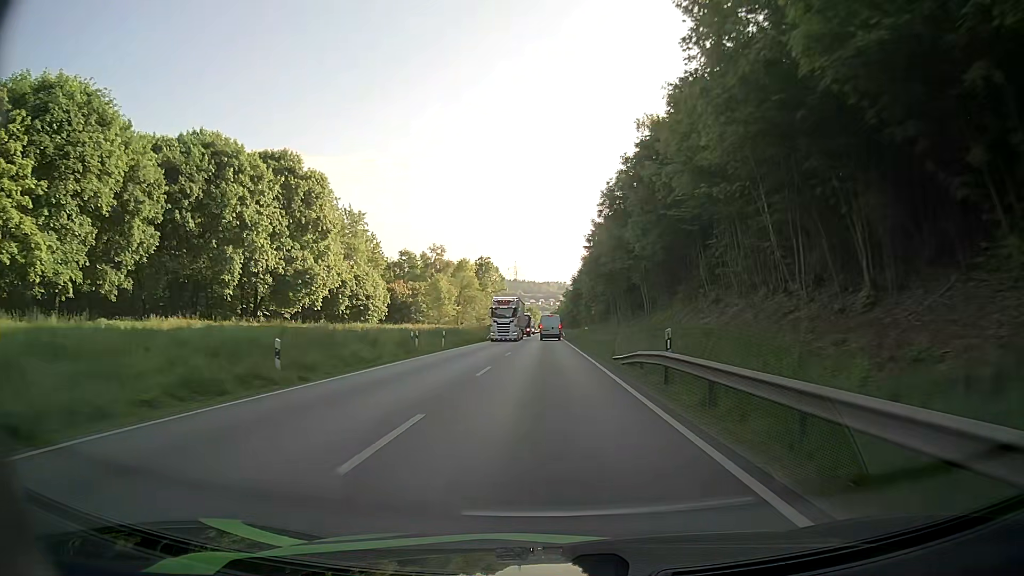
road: primary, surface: asphalt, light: Day
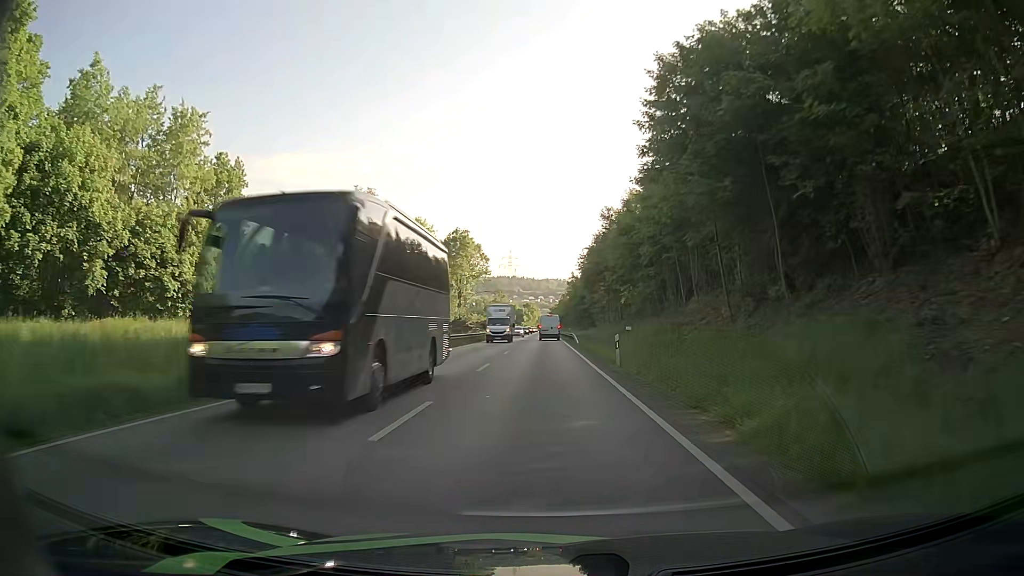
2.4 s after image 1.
(+0.1, +47.0) m; +1°
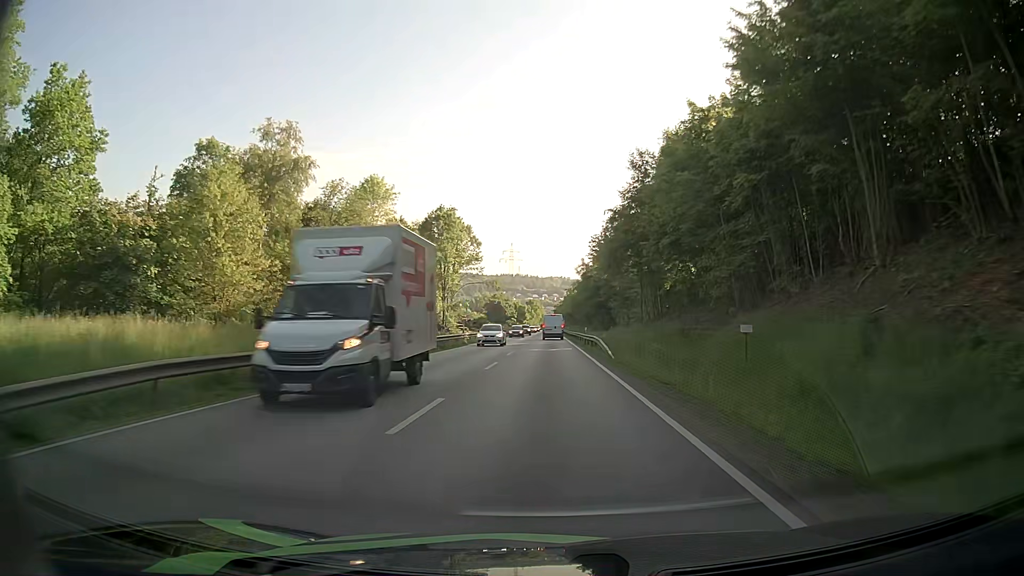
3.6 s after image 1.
(-0.3, +24.0) m; -1°
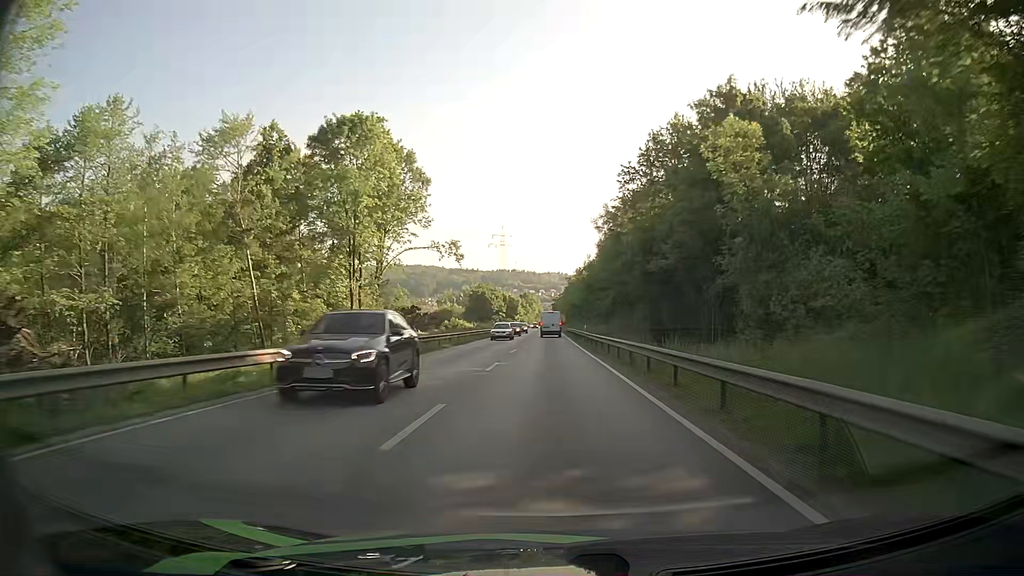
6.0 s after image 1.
(+0.2, +47.4) m; +1°
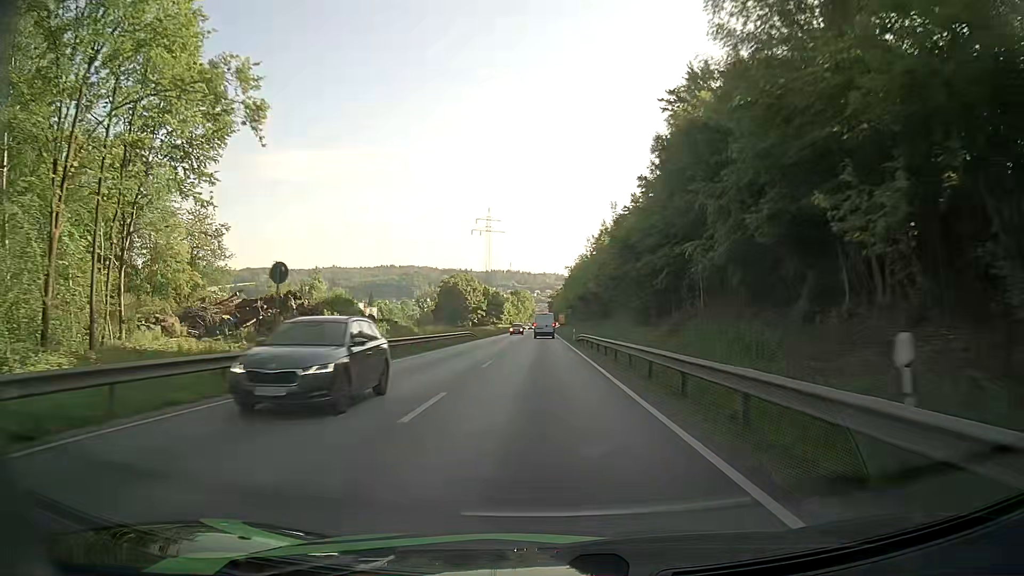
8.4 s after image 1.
(+0.2, +46.1) m; +1°
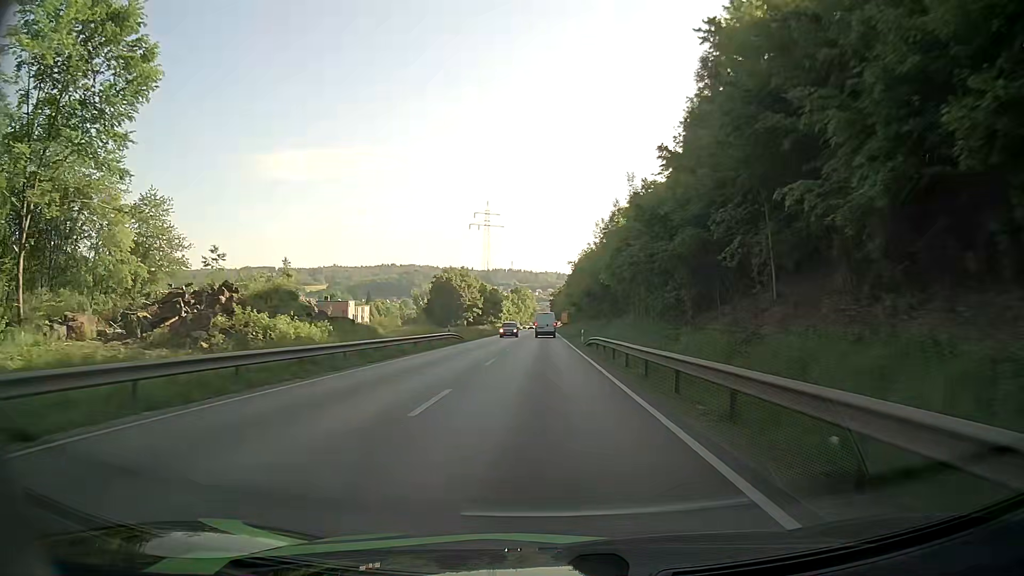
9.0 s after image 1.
(-0.1, +11.3) m; 0°
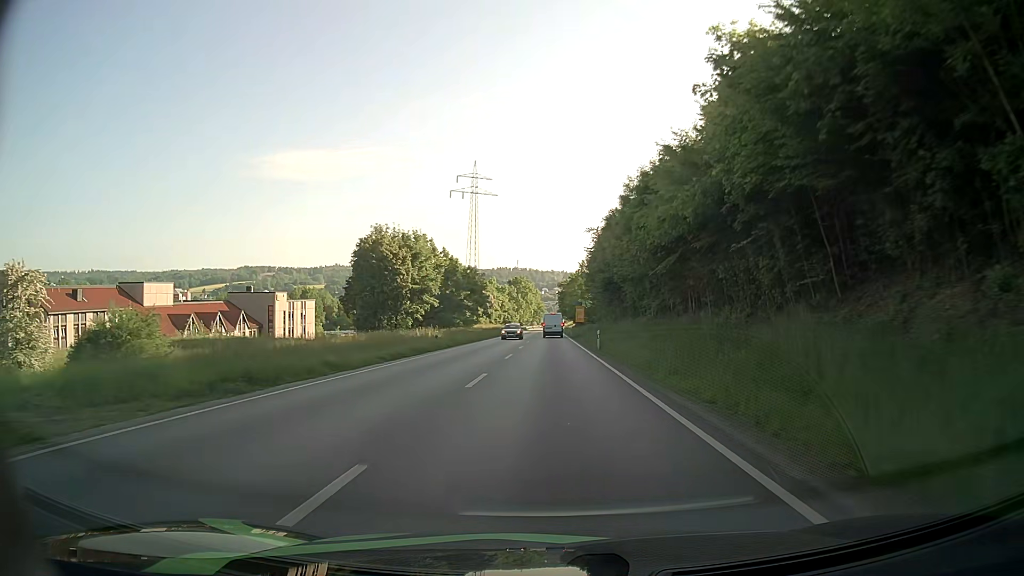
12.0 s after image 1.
(-0.3, +55.7) m; 0°
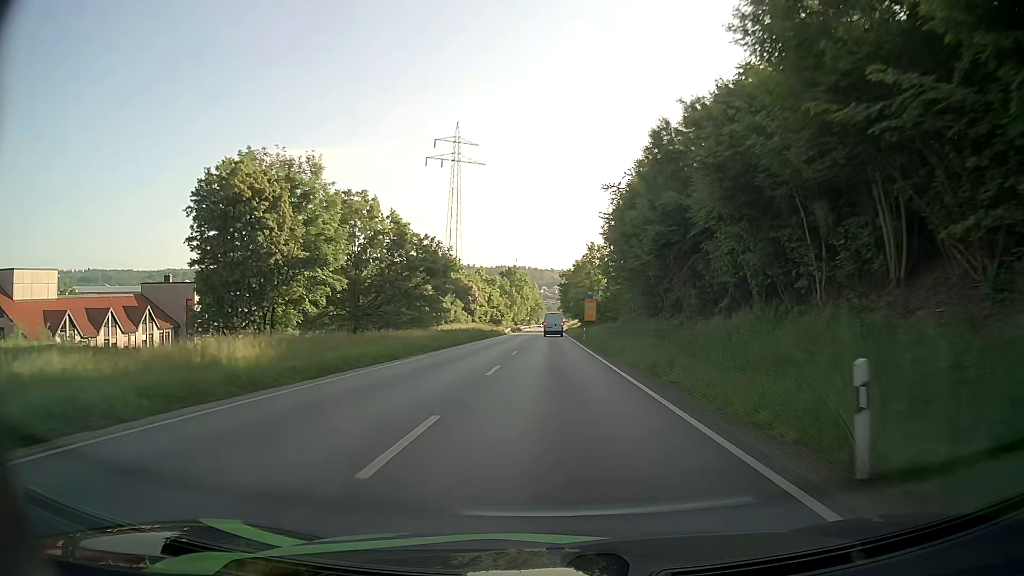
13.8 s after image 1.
(-0.1, +32.5) m; 0°
